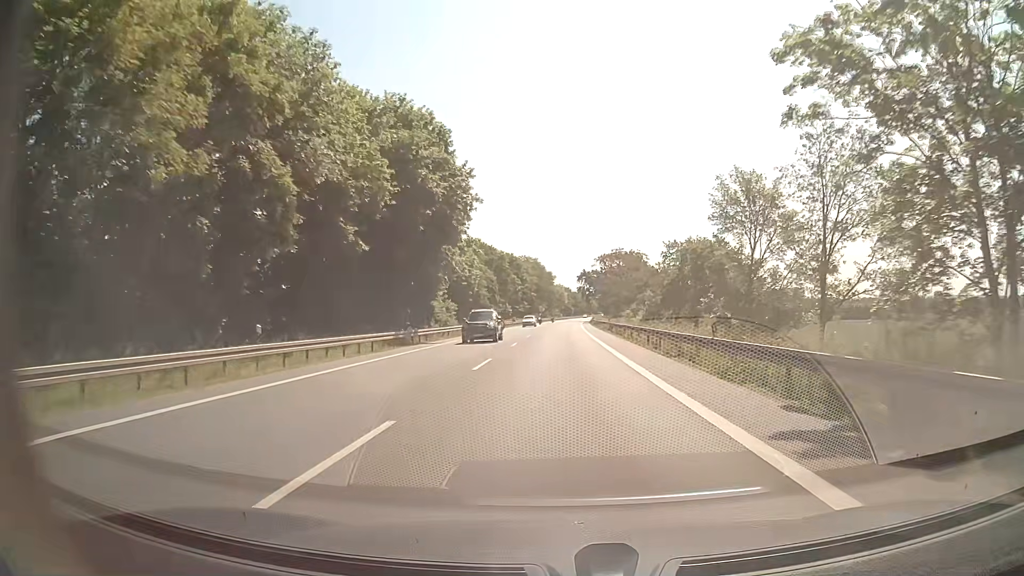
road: secondary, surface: asphalt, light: Day
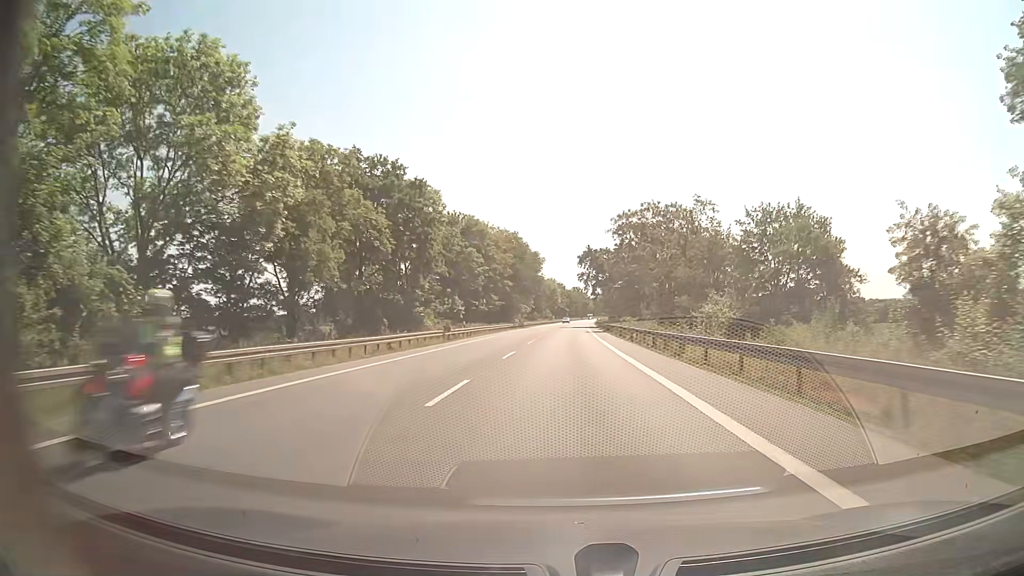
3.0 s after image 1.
(+0.9, +56.3) m; +1°
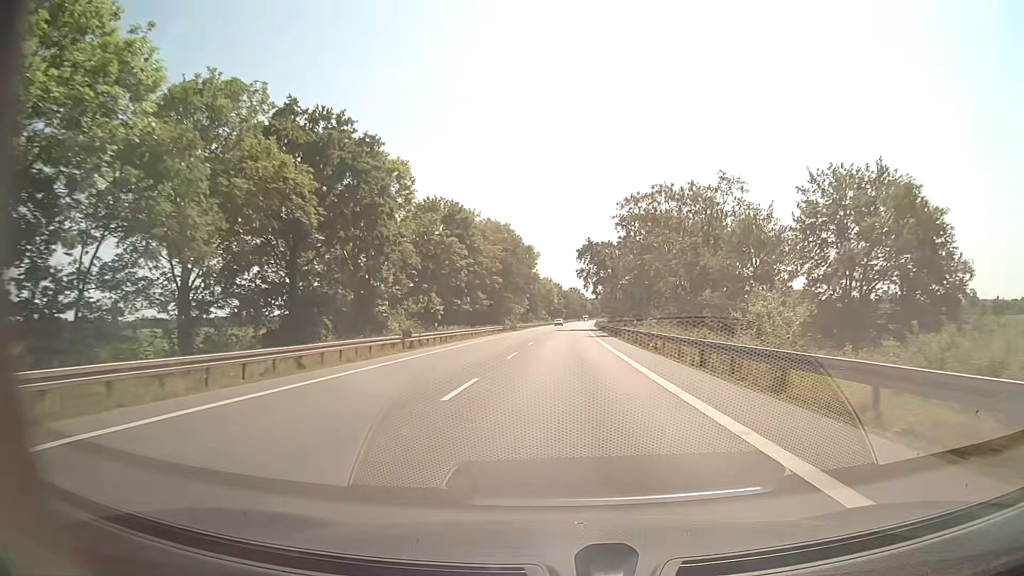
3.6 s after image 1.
(+0.1, +11.3) m; 0°
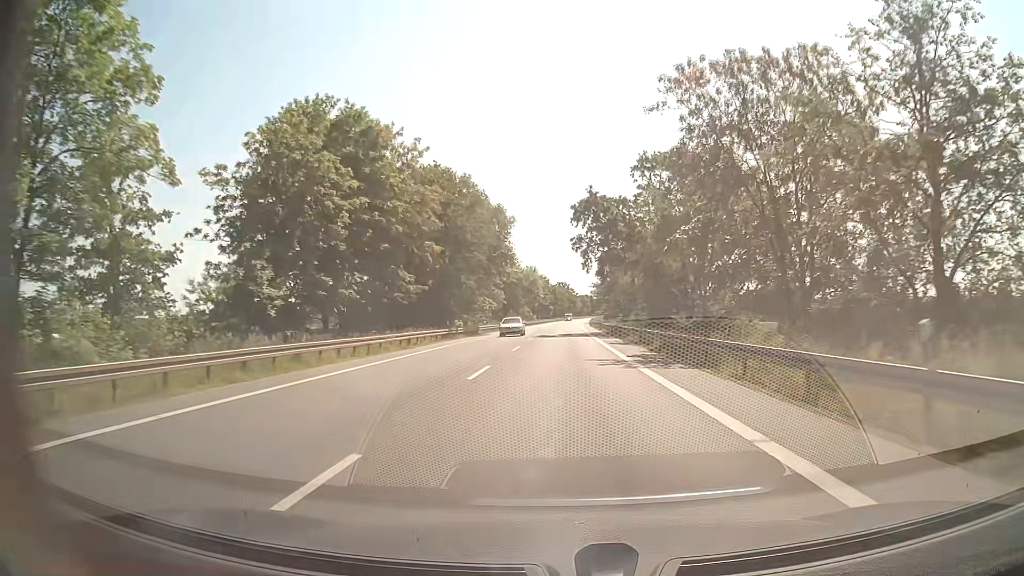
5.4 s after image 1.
(+0.4, +33.8) m; +2°
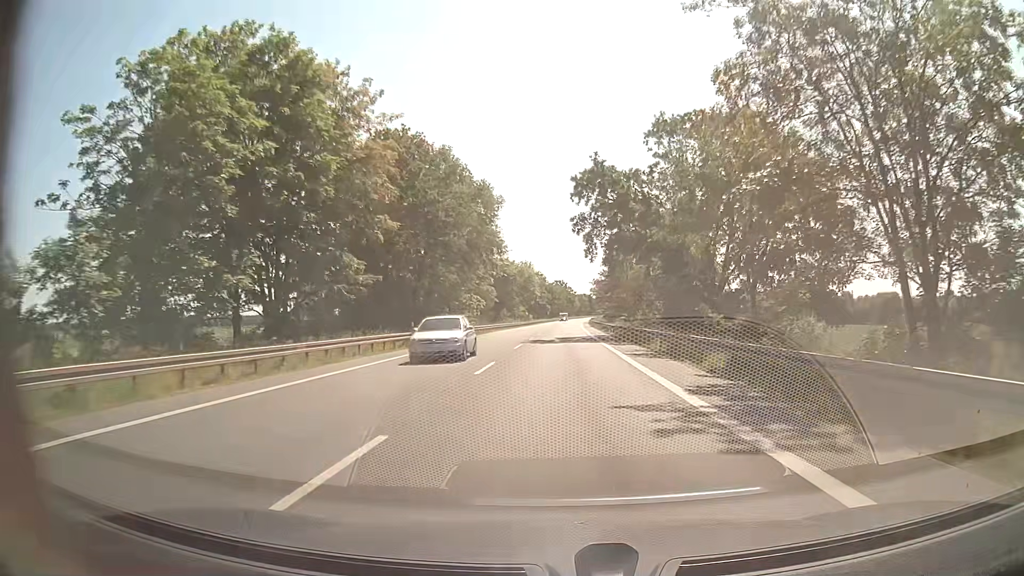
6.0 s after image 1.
(0.0, +11.3) m; 0°
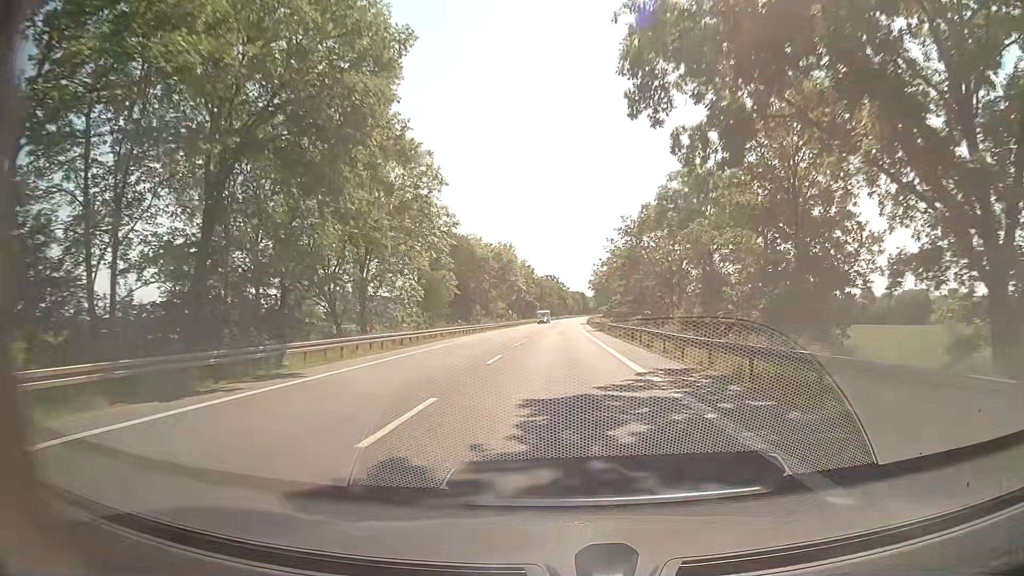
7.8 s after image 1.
(+0.1, +33.8) m; +1°
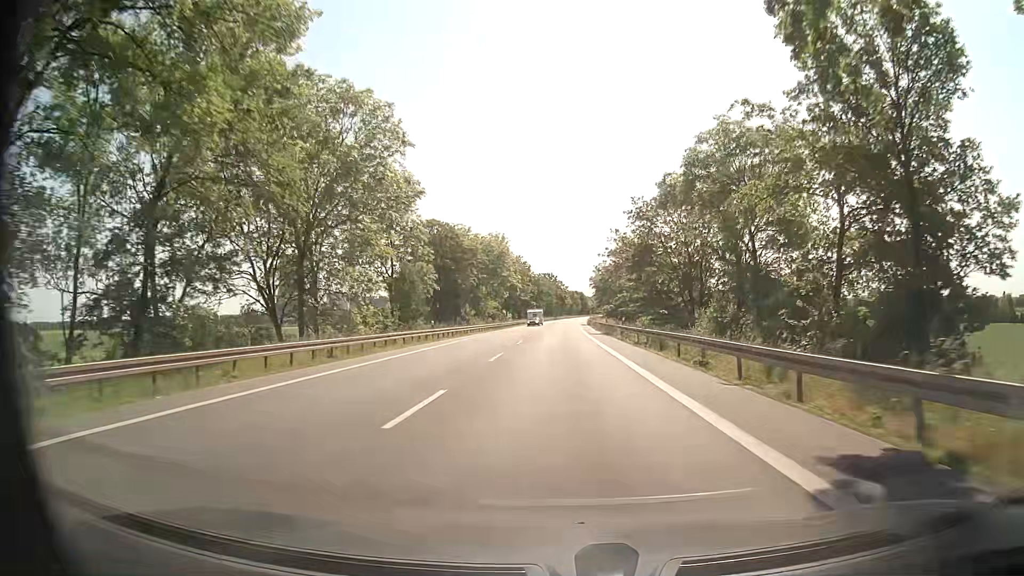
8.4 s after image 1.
(0.0, +11.3) m; 0°
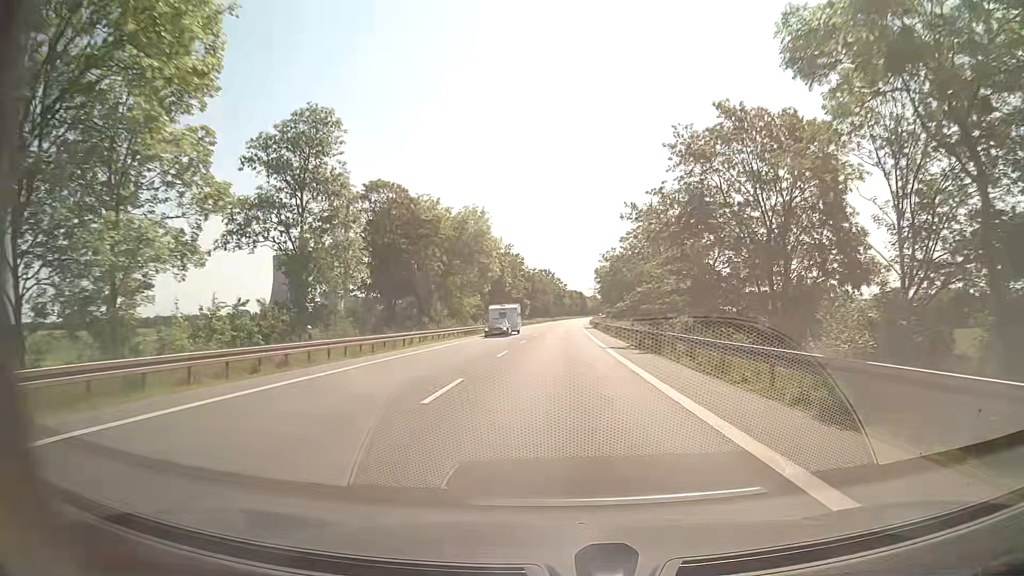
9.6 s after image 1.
(+0.1, +22.6) m; 0°
(0, +10) (0, +20) (0, +30) (0, +40) (+1, +50) (+1, +60) (+1, +70) (+1, +80) (+2, +90) (+2, +100) m
